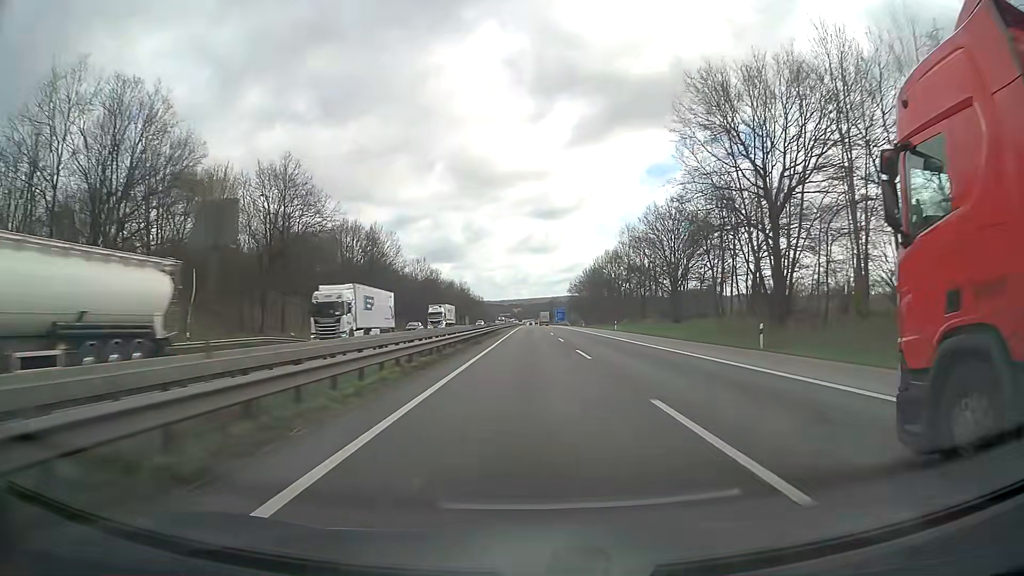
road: motorway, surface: asphalt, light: Day
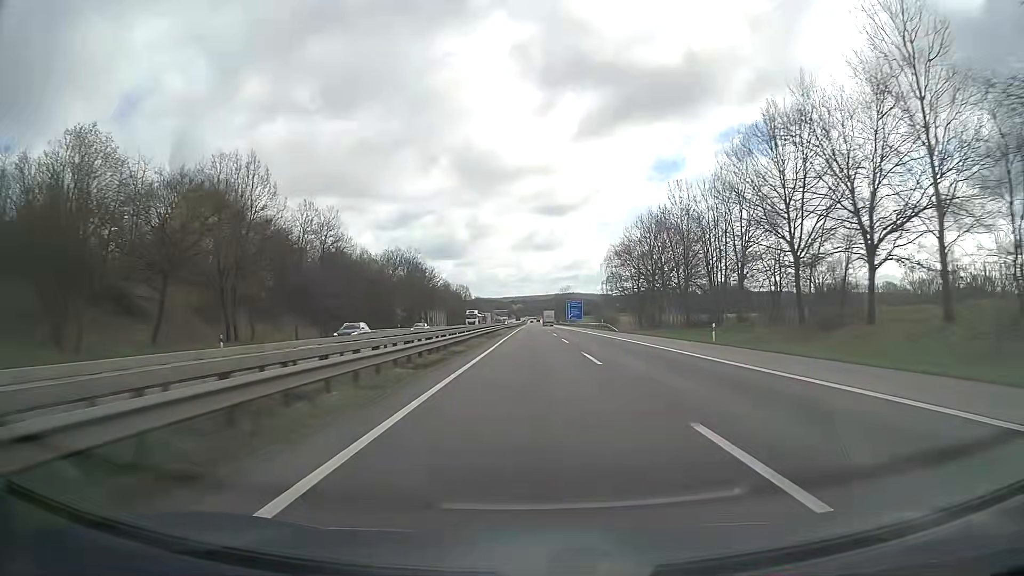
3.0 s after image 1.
(-0.2, +93.1) m; 0°
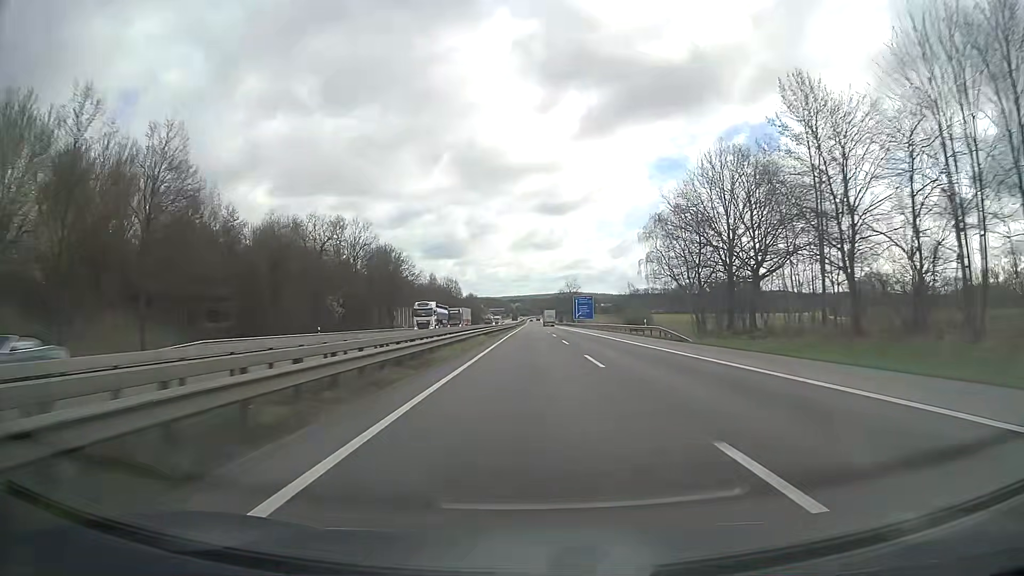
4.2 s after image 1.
(+0.1, +37.6) m; 0°
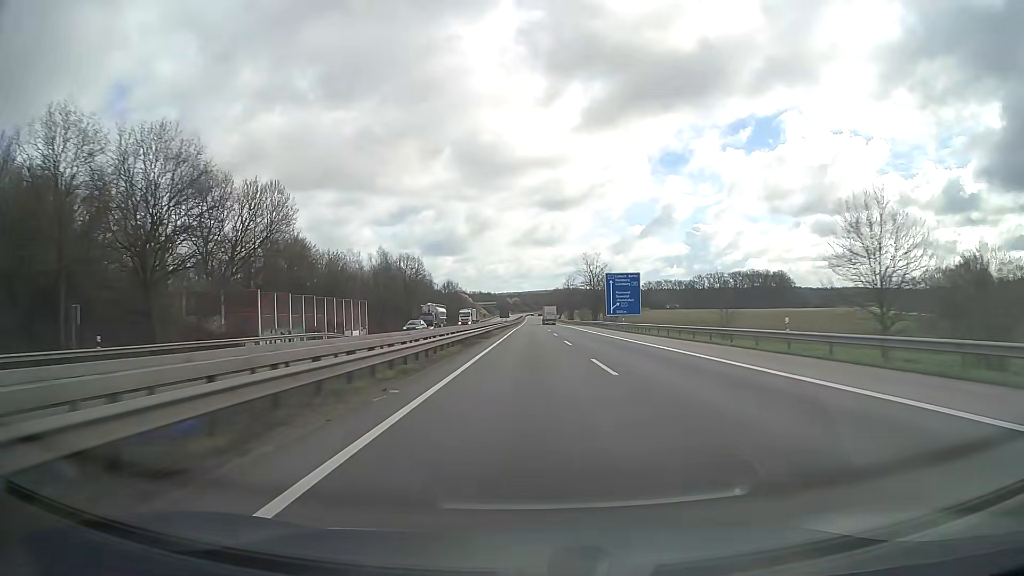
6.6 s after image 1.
(0.0, +75.4) m; 0°
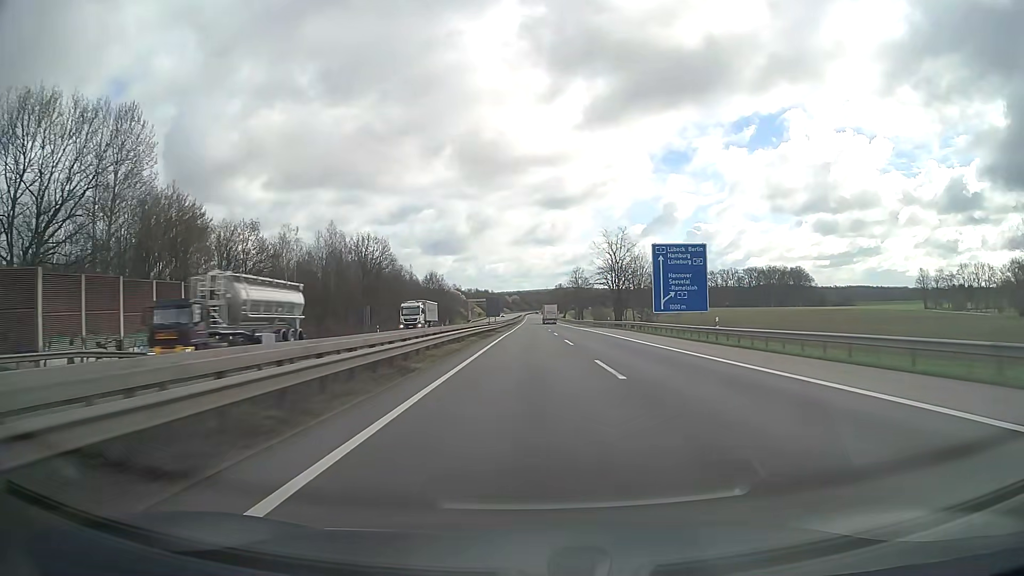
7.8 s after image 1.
(0.0, +37.8) m; 0°
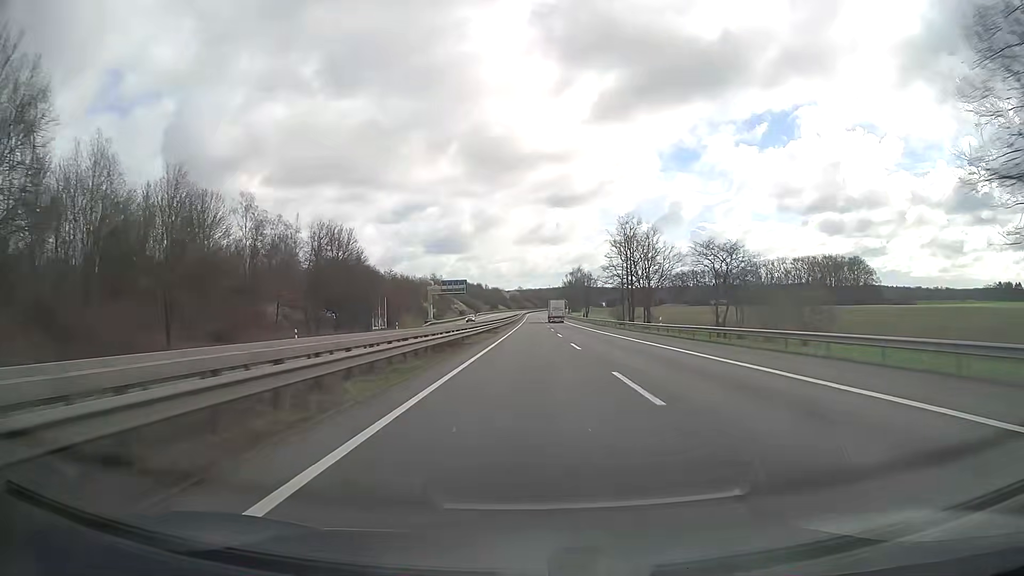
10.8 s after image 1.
(-0.2, +94.5) m; 0°
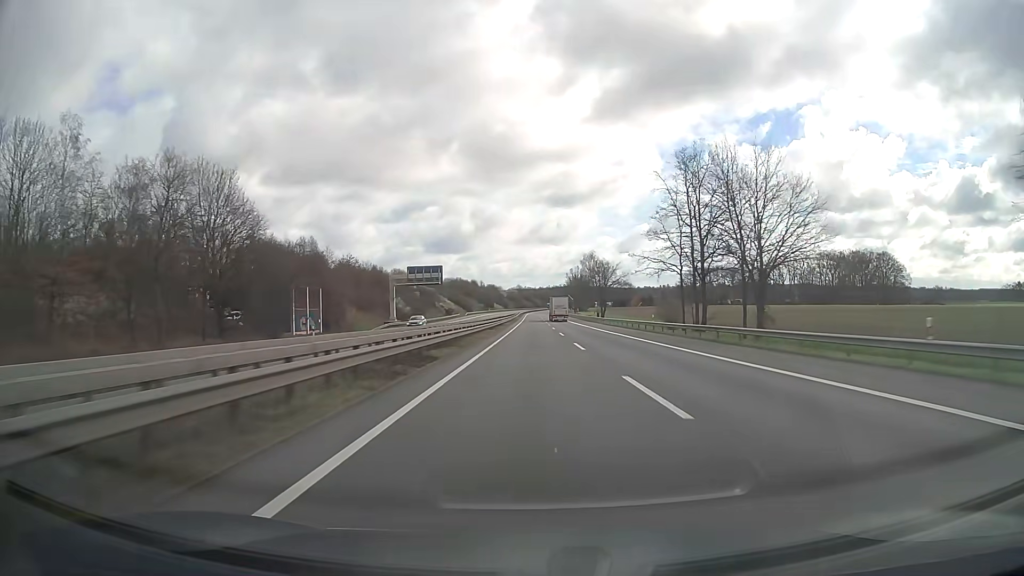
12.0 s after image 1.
(0.0, +37.8) m; 0°
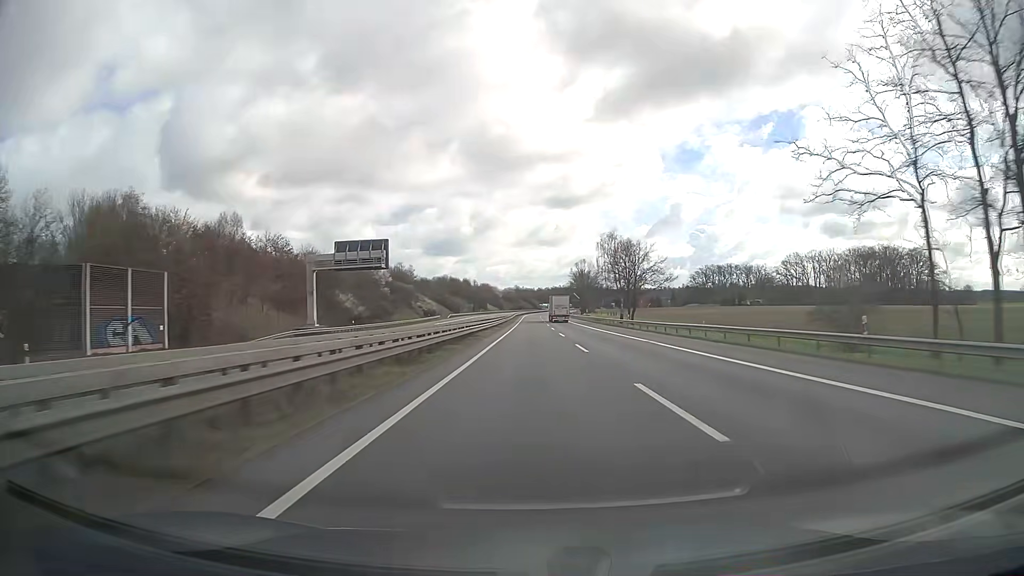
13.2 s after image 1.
(0.0, +37.8) m; 0°
(0, +10) (0, +20) (0, +30) (0, +40) (0, +50) (0, +60) (0, +70) (0, +80) (0, +90) (0, +100) m
